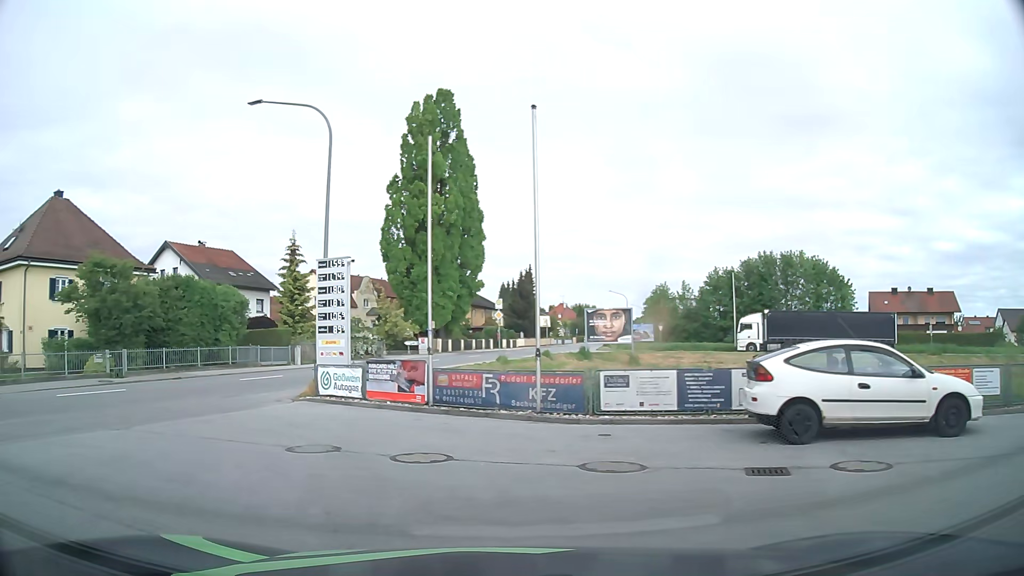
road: service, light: Day
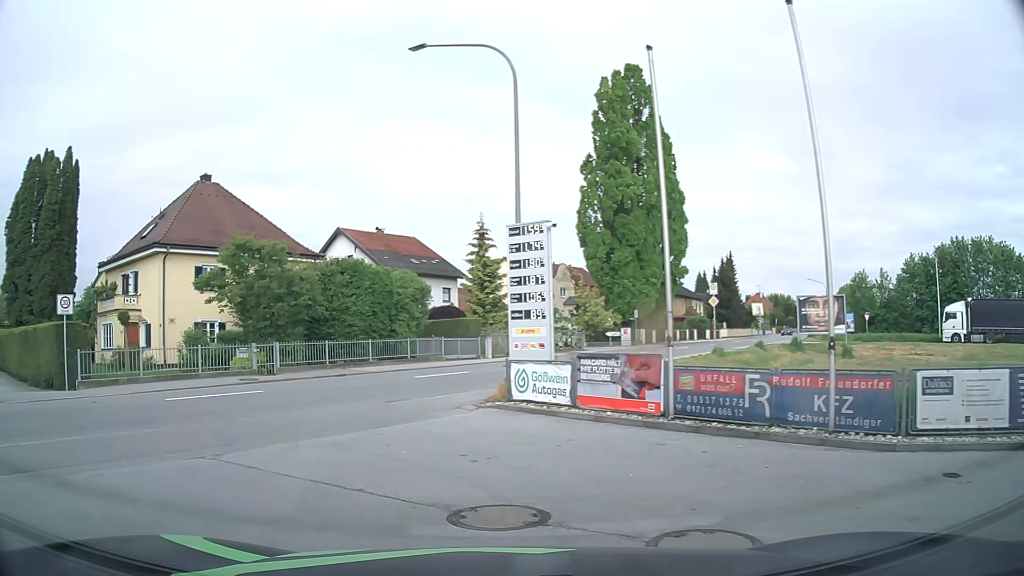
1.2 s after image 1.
(-0.9, +4.1) m; -21°
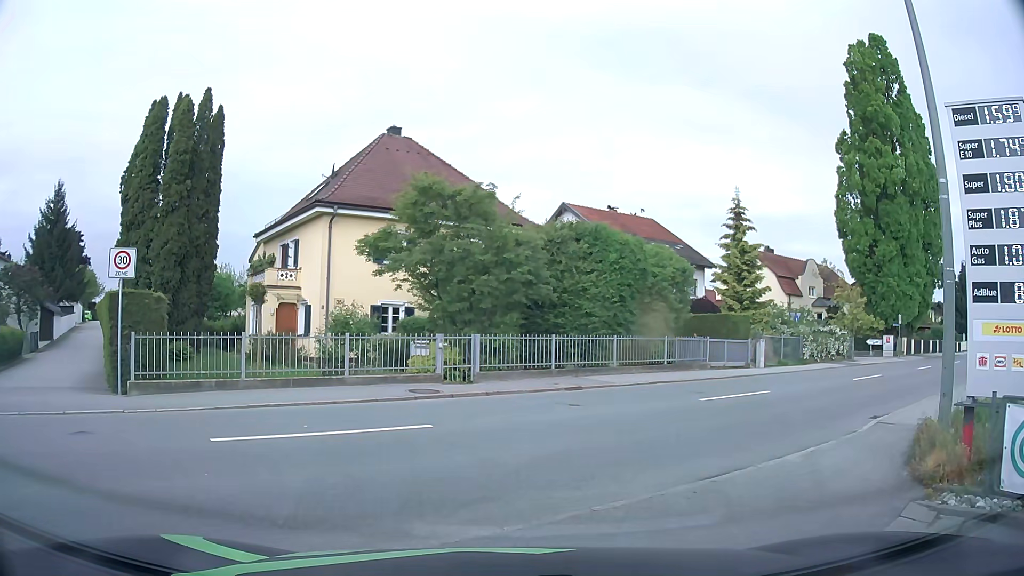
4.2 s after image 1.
(-1.8, +8.1) m; -21°
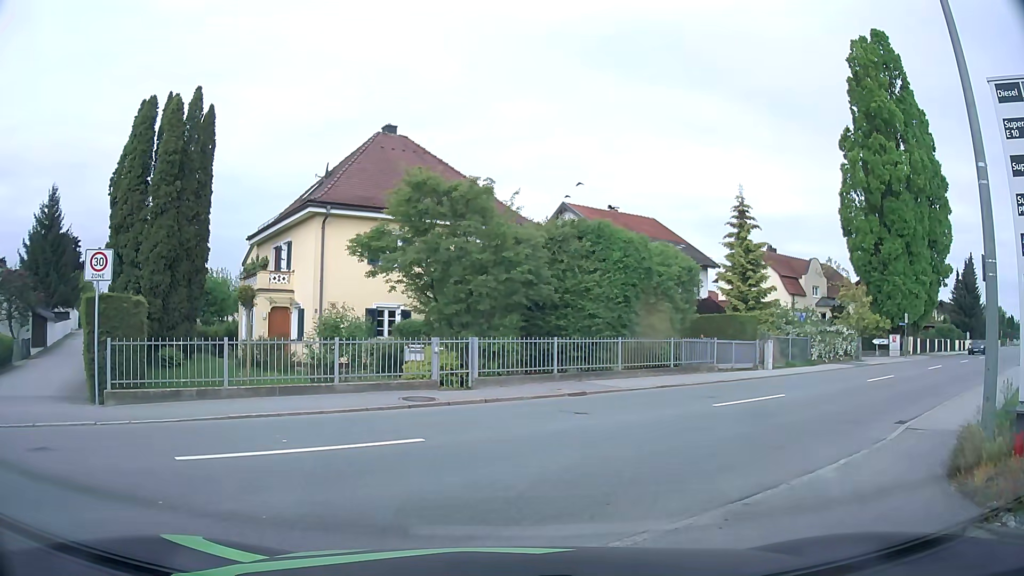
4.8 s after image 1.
(0.0, +0.8) m; -1°
